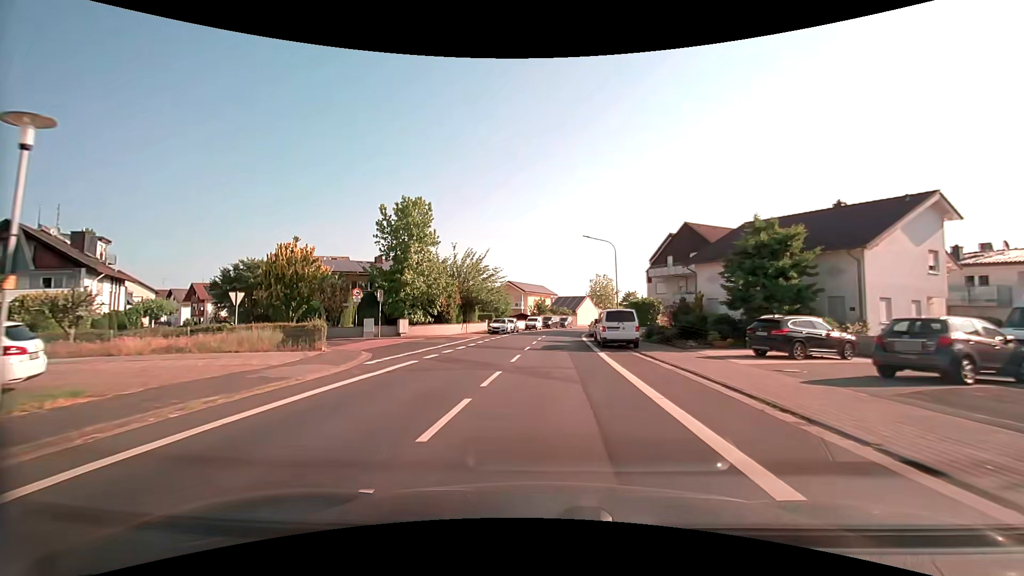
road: secondary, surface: asphalt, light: Day
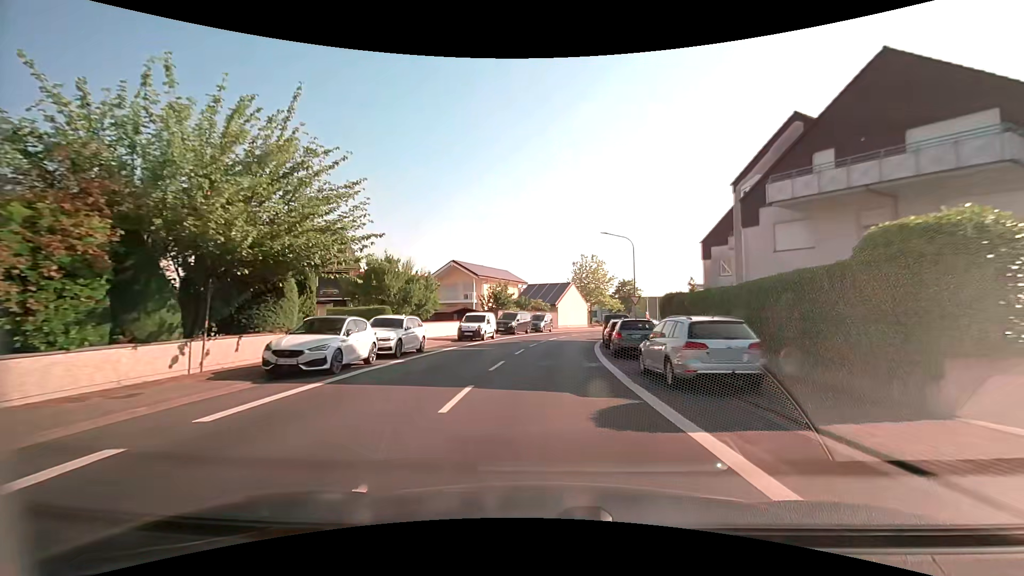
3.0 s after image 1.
(+0.9, +34.6) m; +3°
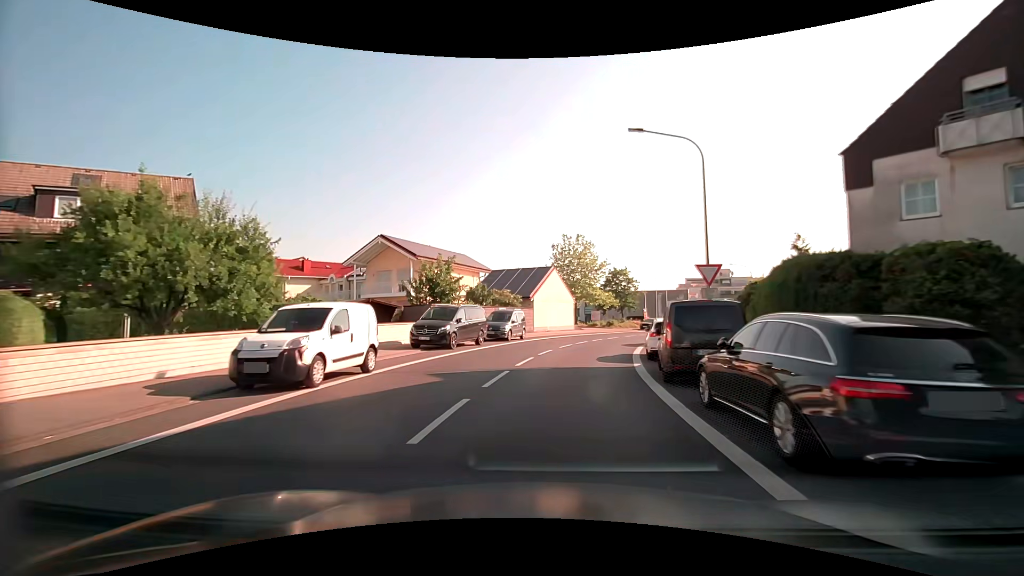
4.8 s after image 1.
(+0.5, +20.2) m; +4°
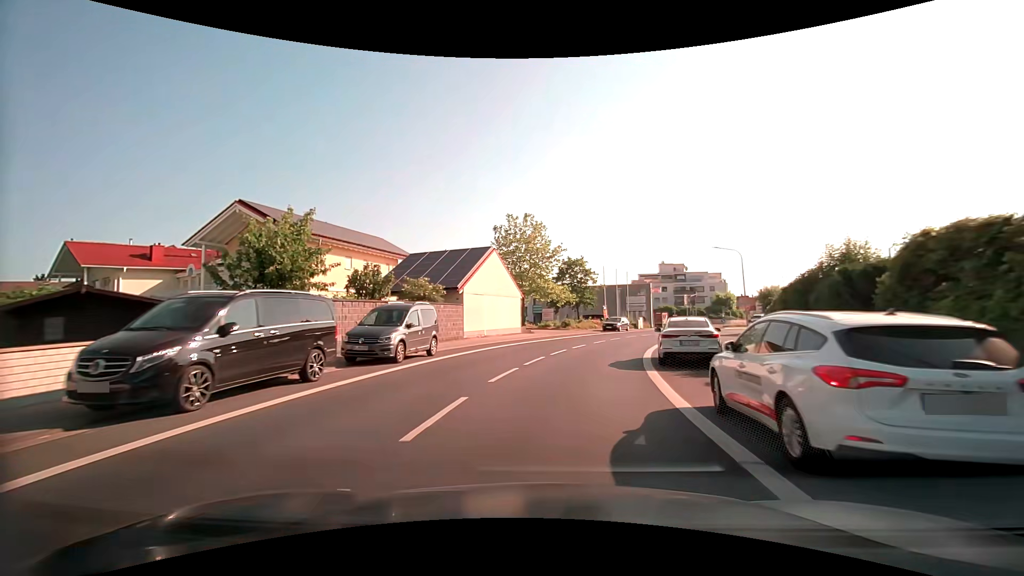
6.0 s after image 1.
(+0.6, +13.3) m; +6°
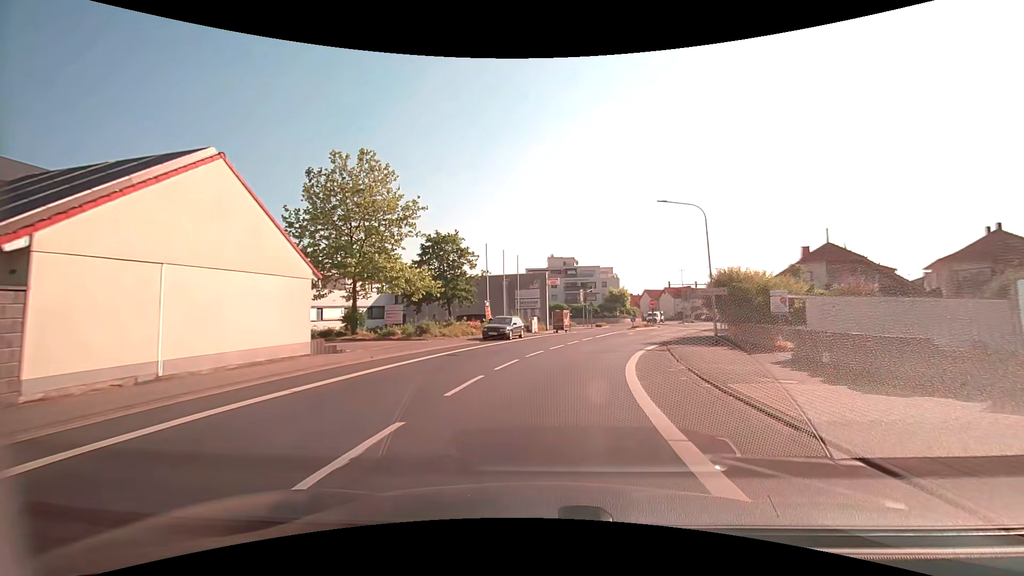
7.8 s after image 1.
(+2.1, +19.5) m; +13°
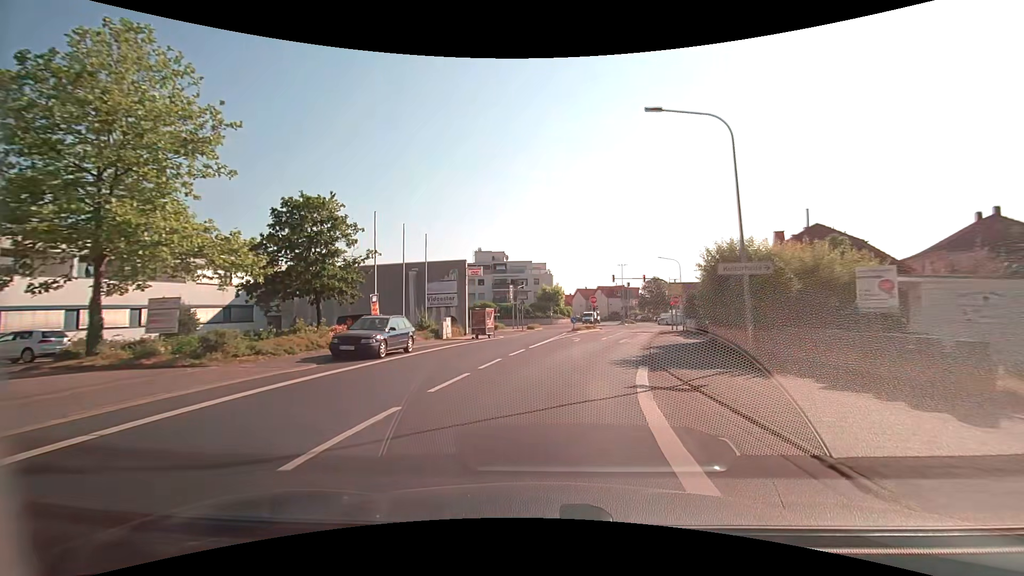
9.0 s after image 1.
(+0.9, +12.7) m; +8°
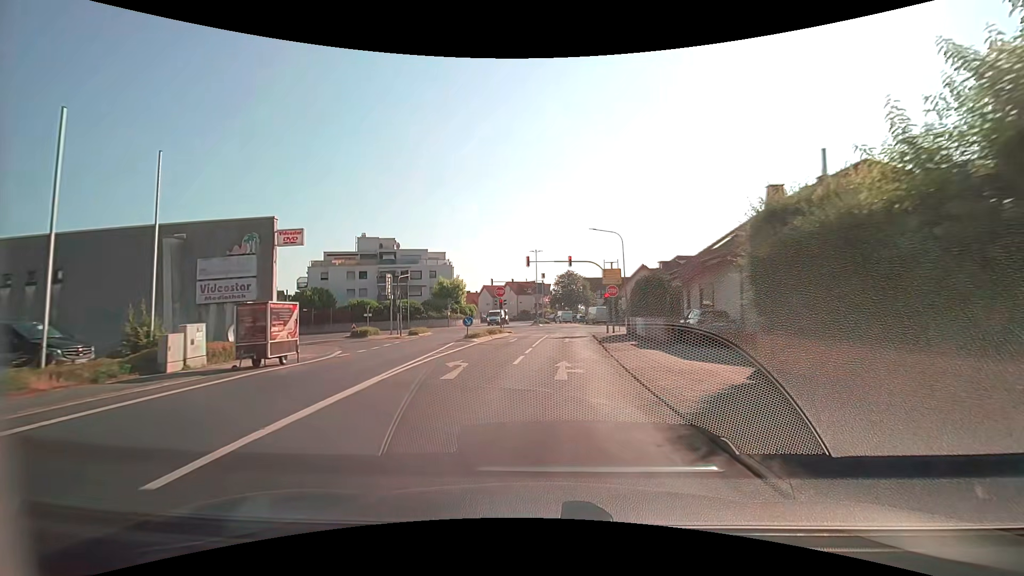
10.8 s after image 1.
(+1.6, +17.7) m; +10°
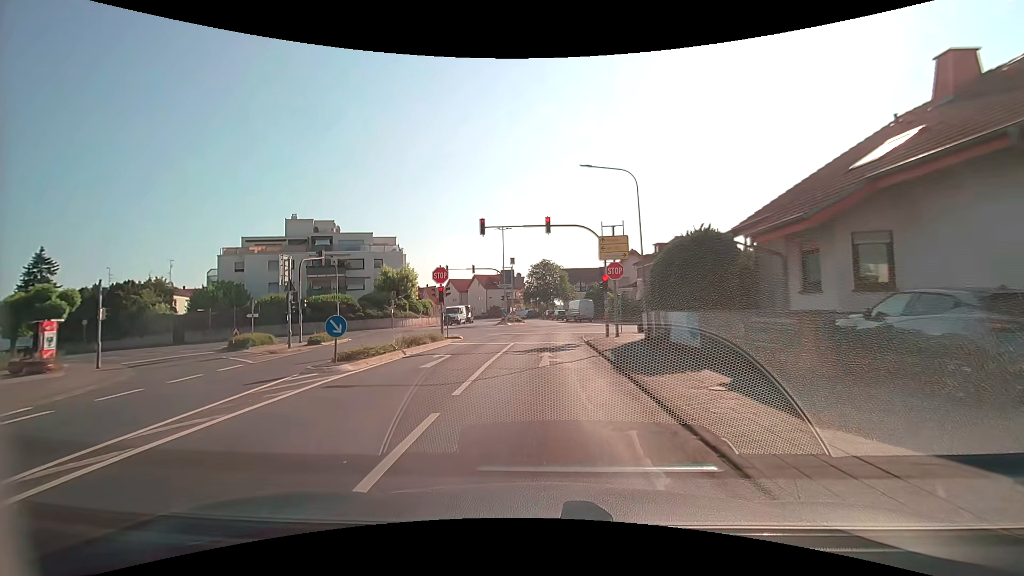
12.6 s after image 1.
(+0.5, +14.6) m; +2°
(0, +10) (0, +20) (+1, +30) (+1, +40) (+1, +50) (+1, +60) (0, +70) (-2, +80) (-5, +89) (-8, +99) m
